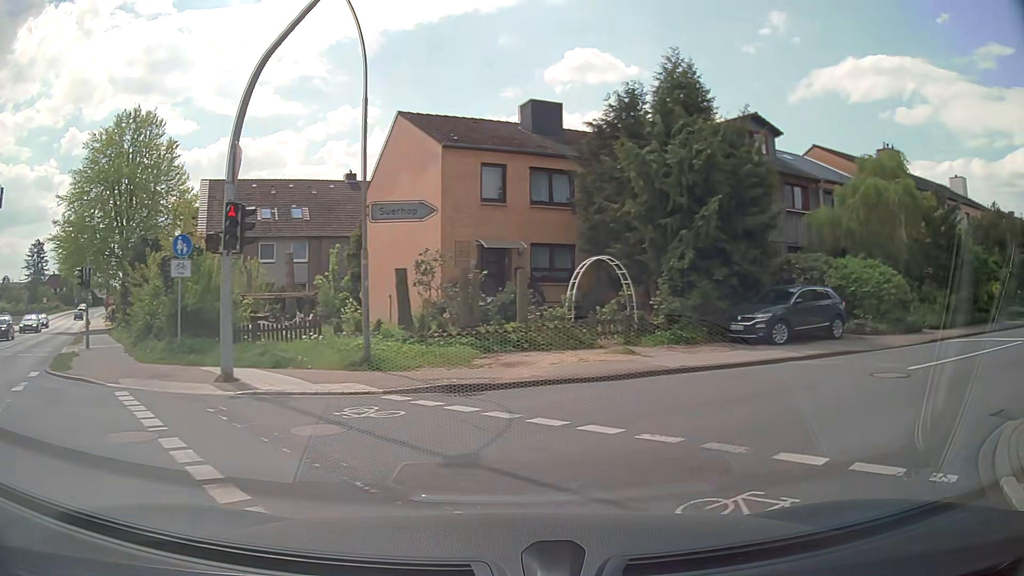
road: secondary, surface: asphalt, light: Day
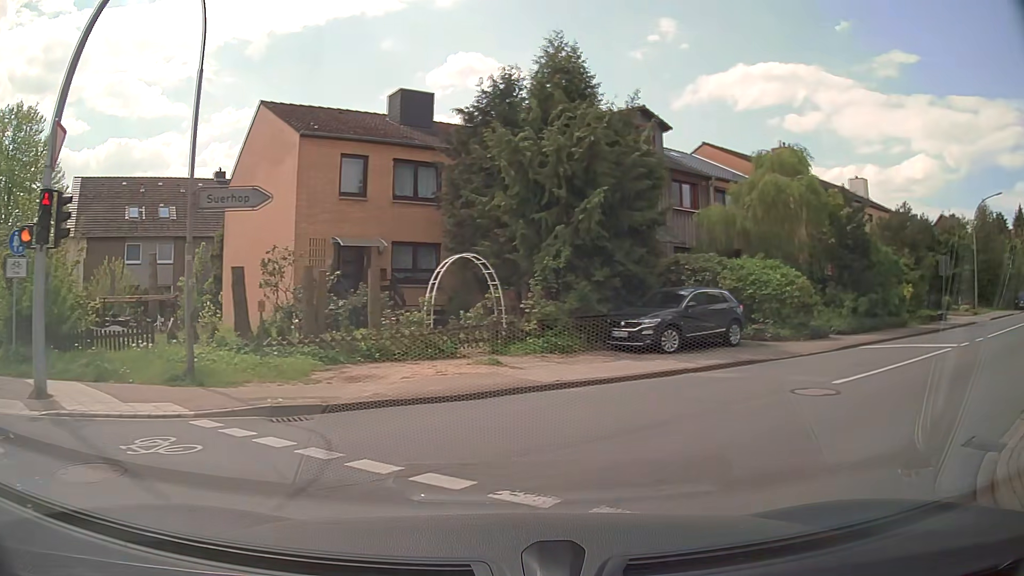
(+0.2, +2.0) m; +10°
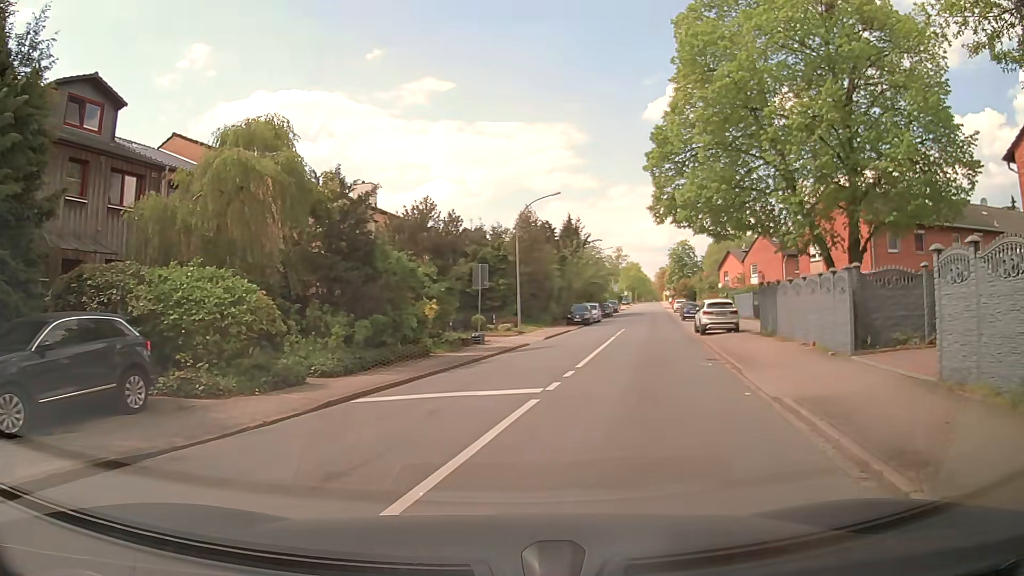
(+2.9, +7.2) m; +42°
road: unclassified
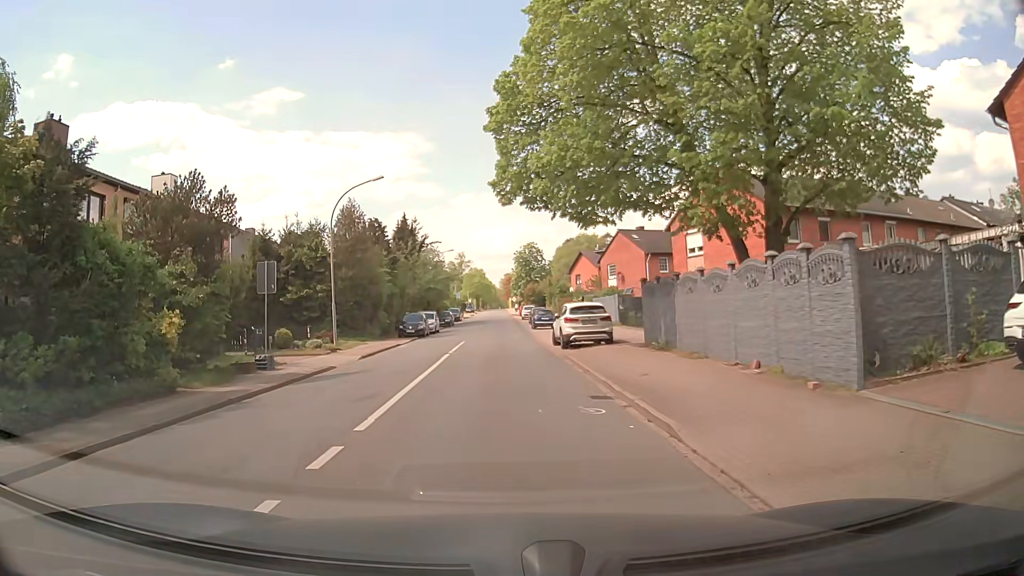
(+1.2, +7.1) m; +15°
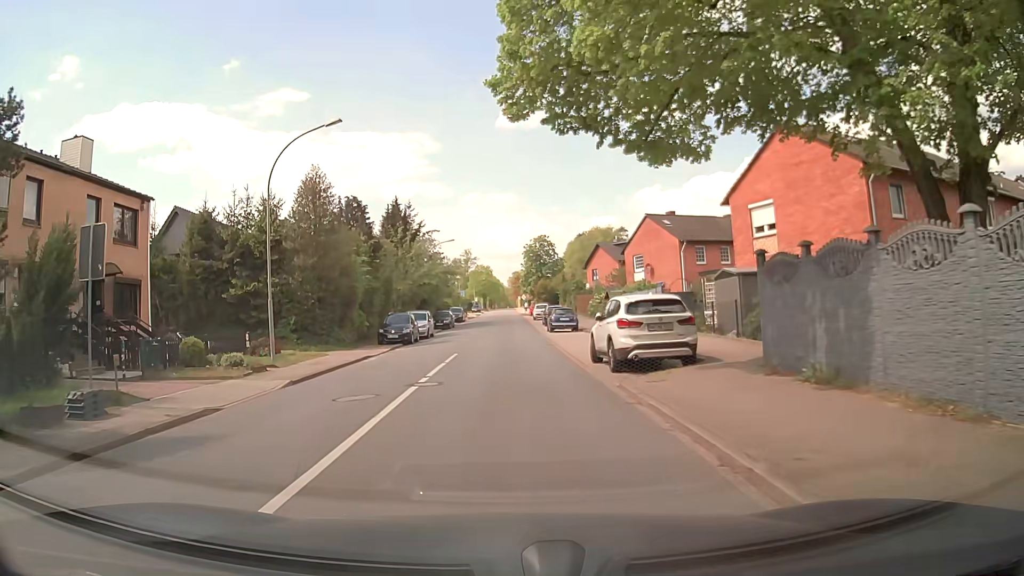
(-0.2, +9.8) m; -2°
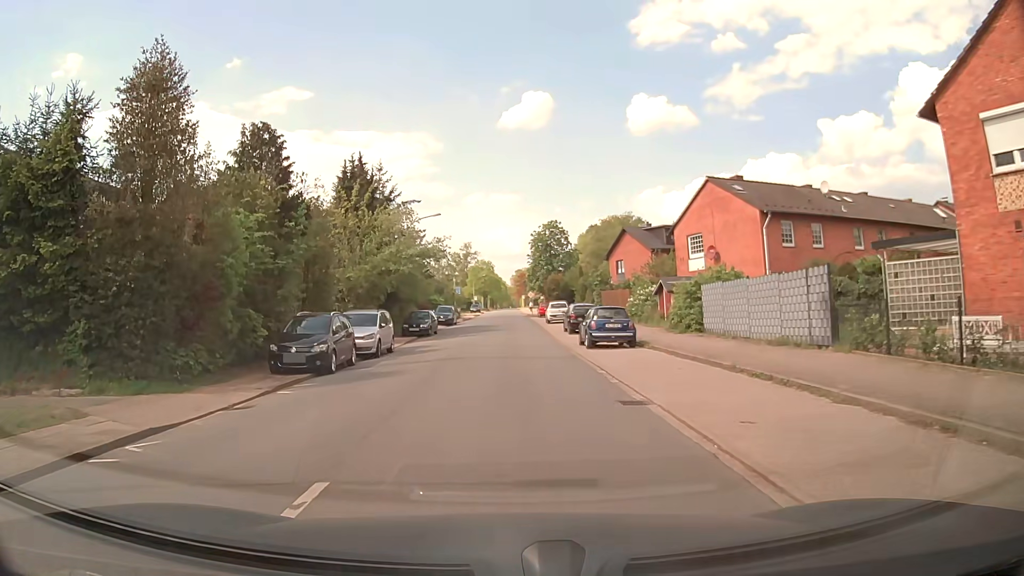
(0.0, +16.6) m; 0°
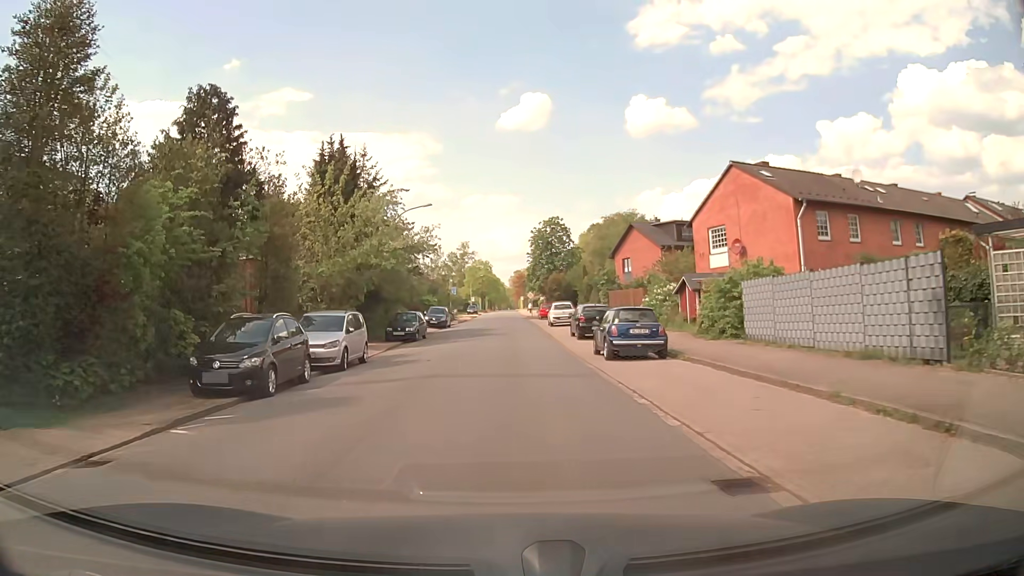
(0.0, +4.8) m; 0°
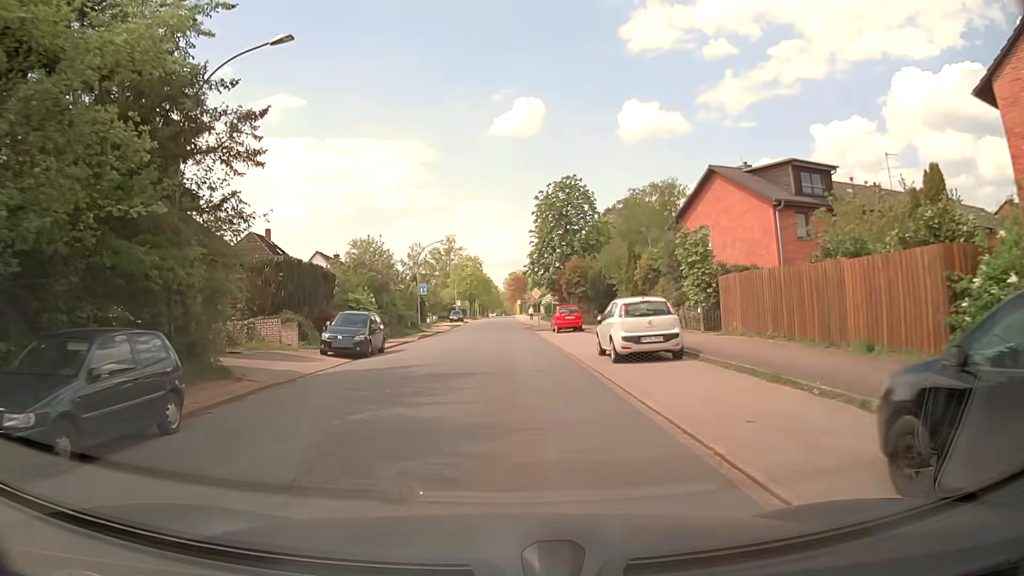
(+0.3, +27.0) m; +1°
(0, +10) (0, +20) (0, +30) (0, +40) (0, +50) (0, +60) (0, +70) (0, +80) (0, +90) (0, +100) m
